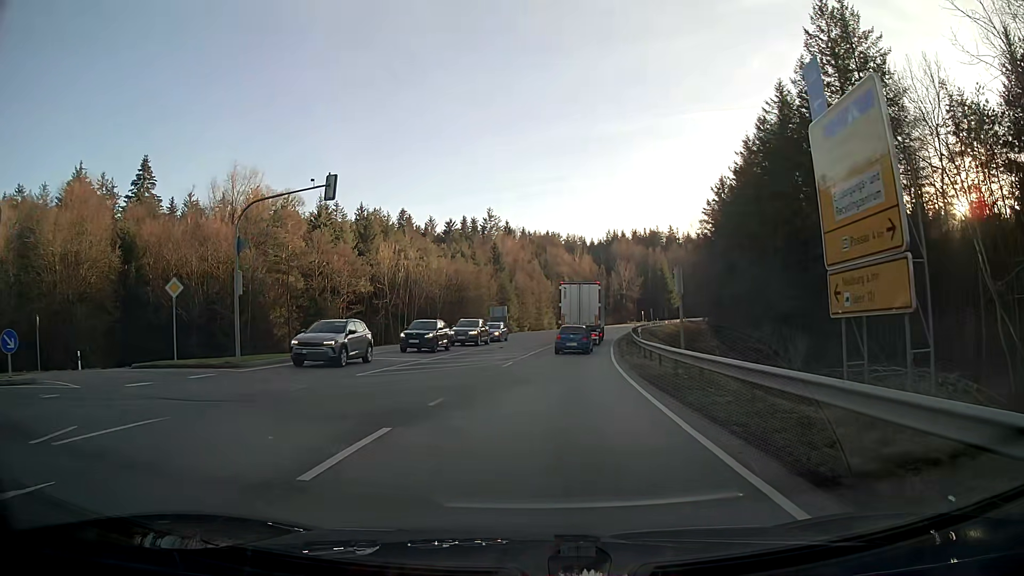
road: secondary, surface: asphalt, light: Day
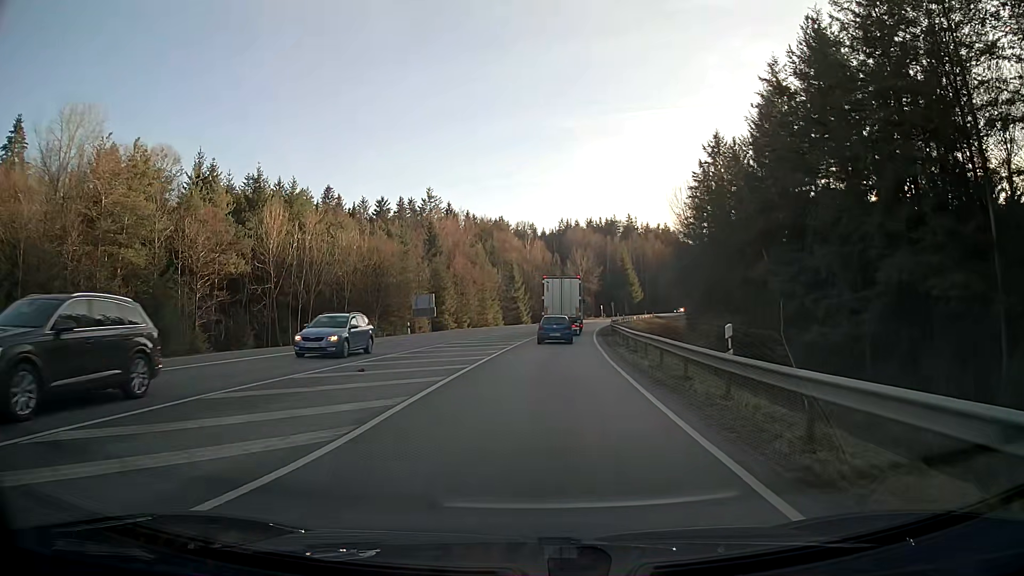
(+0.9, +23.5) m; +4°
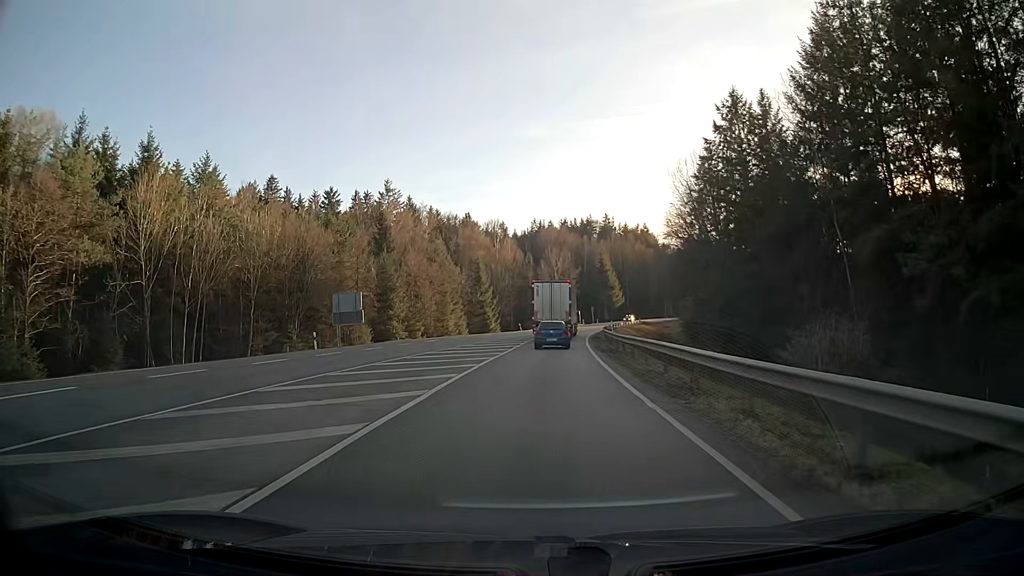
(+0.4, +18.1) m; +2°
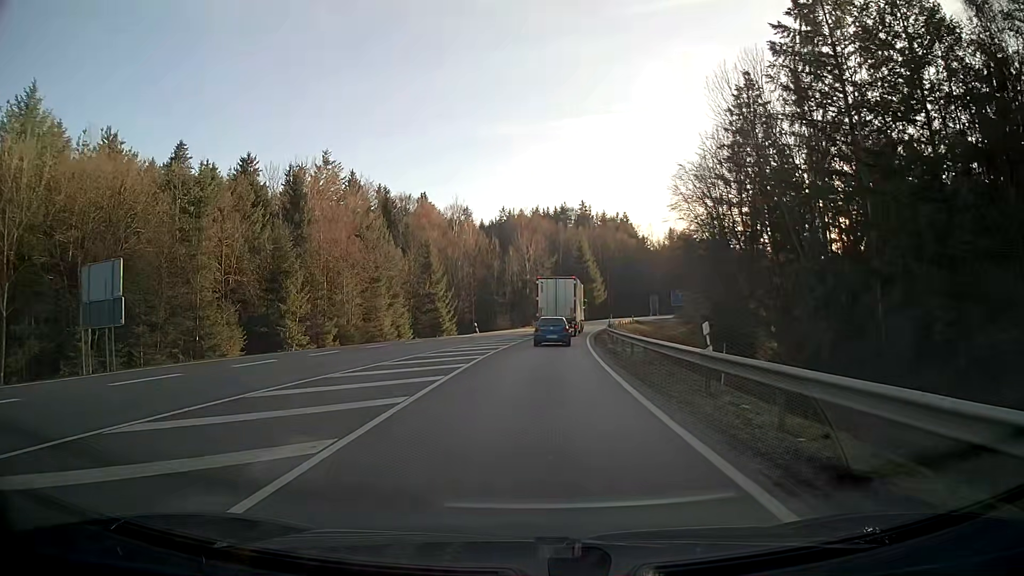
(+0.5, +26.2) m; +2°
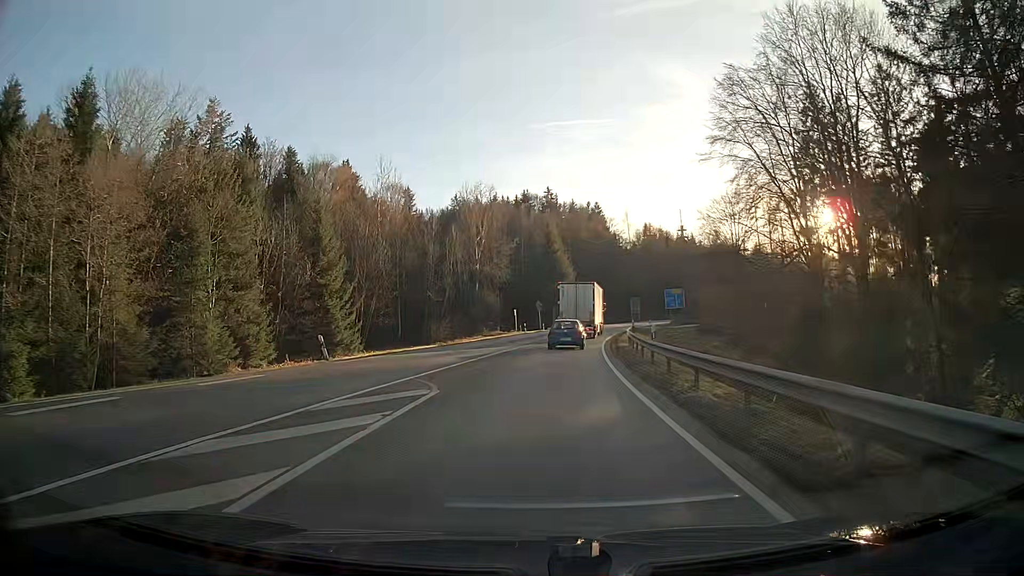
(+1.2, +35.0) m; +4°
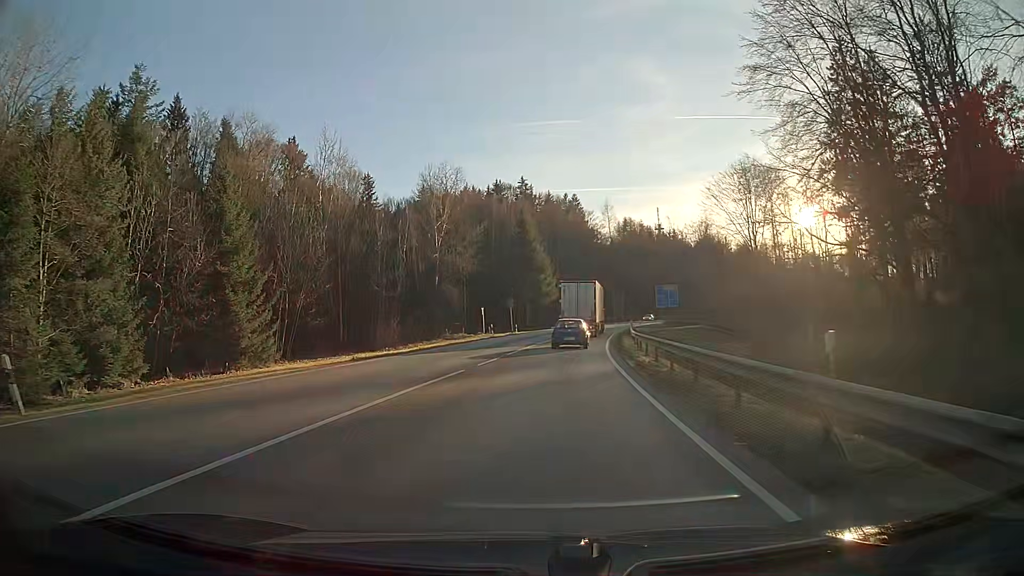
(+0.3, +15.2) m; +2°
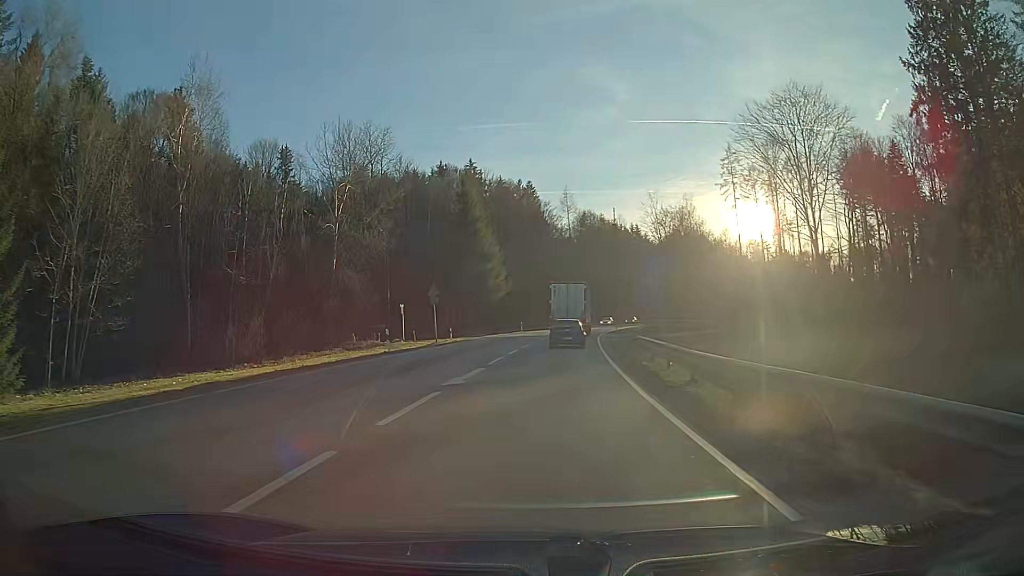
(+0.8, +23.7) m; +4°
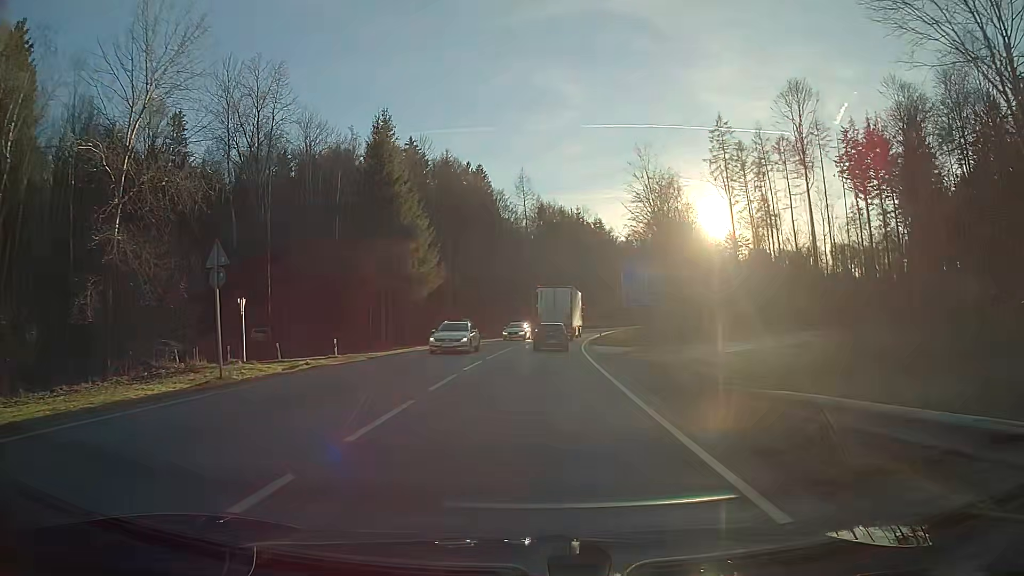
(+0.9, +25.1) m; +4°
